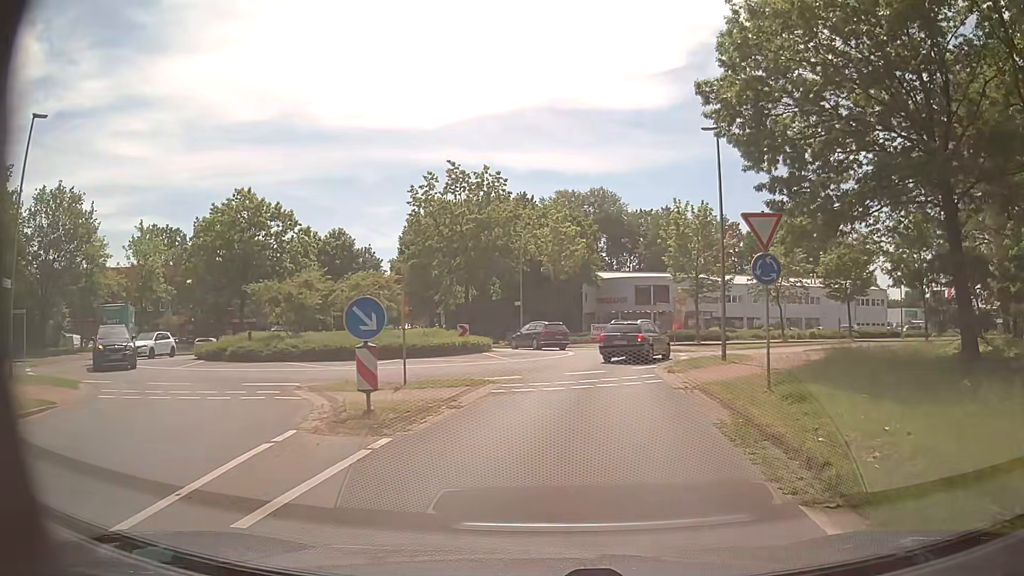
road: tertiary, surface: asphalt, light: Day
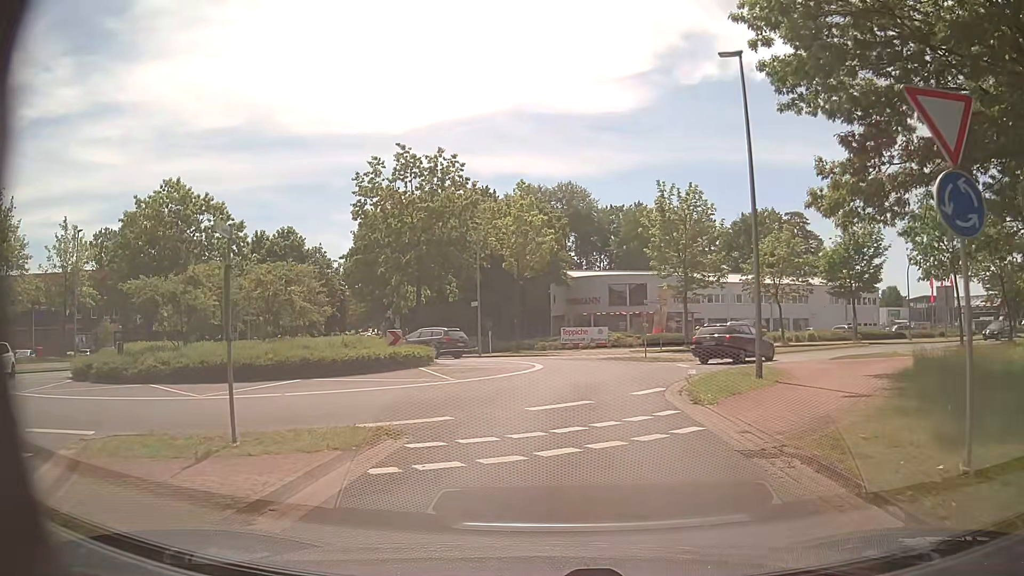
(+0.2, +7.2) m; +2°
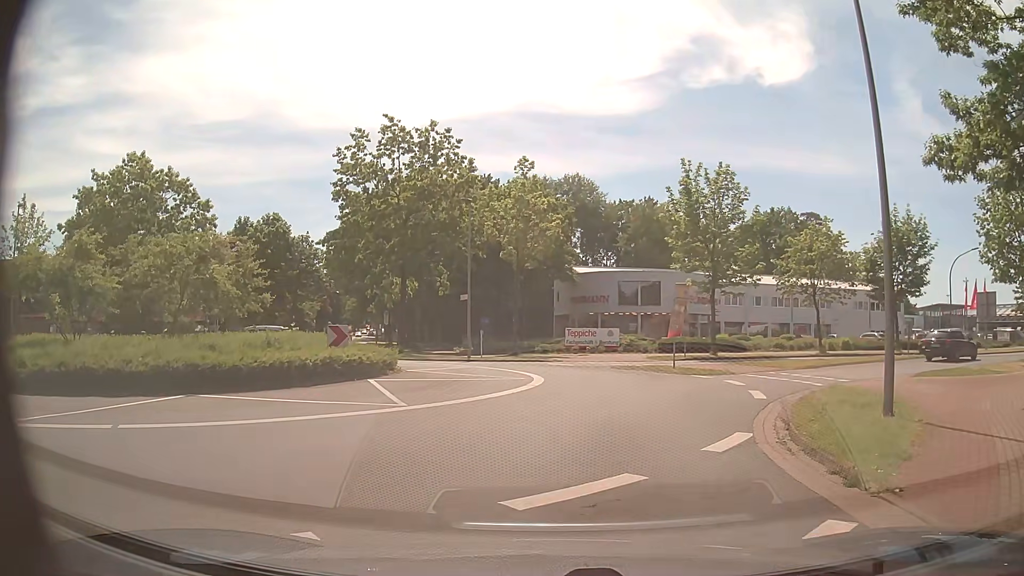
(+0.1, +6.3) m; +1°
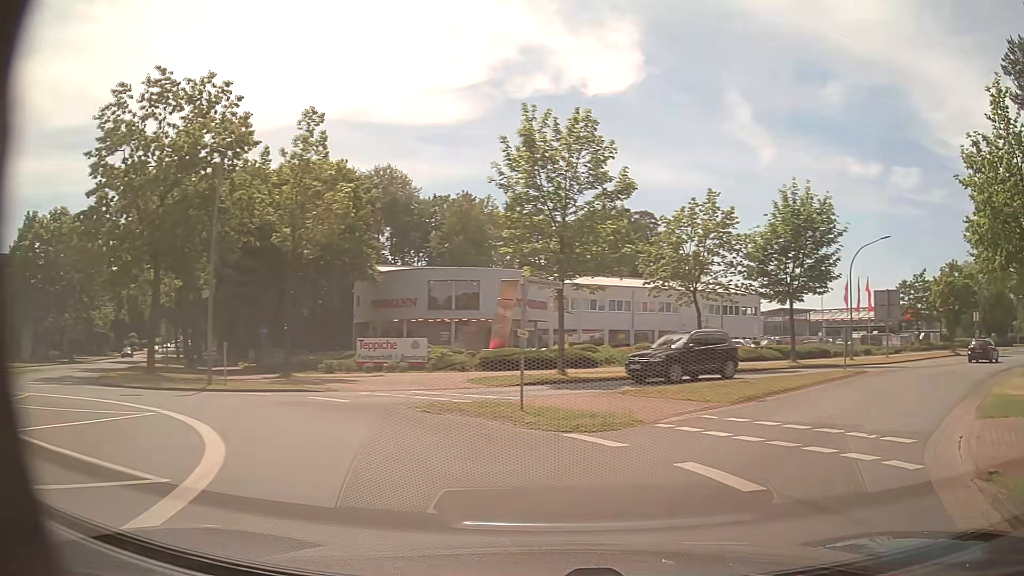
(+0.8, +11.4) m; +14°
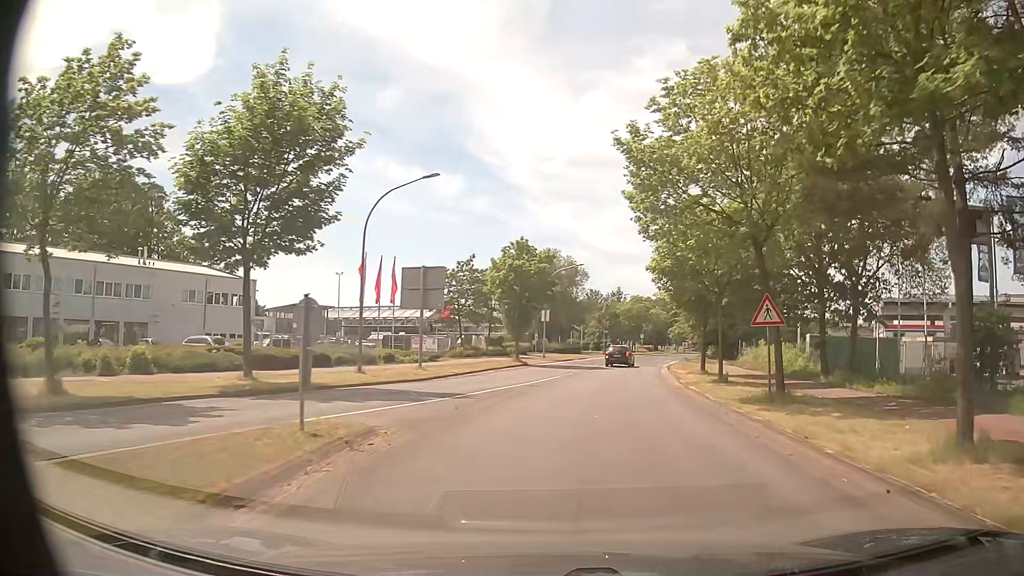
(+7.2, +15.6) m; +42°
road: unclassified
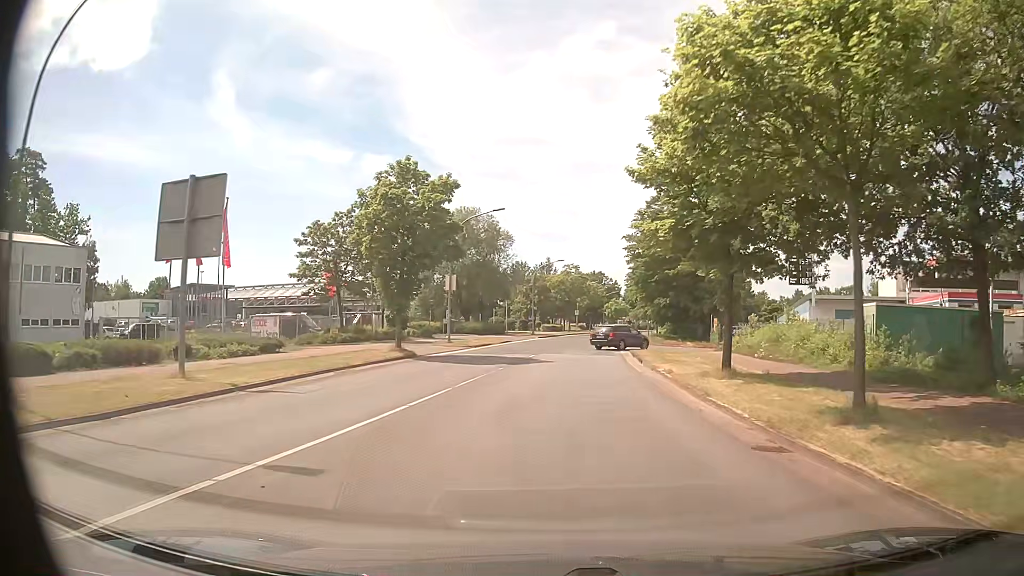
(+0.8, +16.6) m; +5°
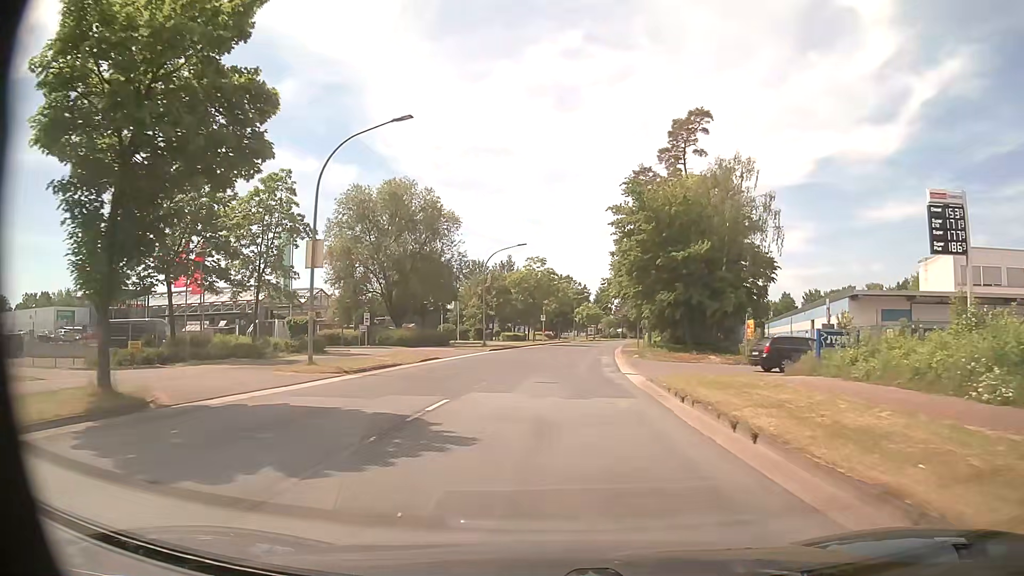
(+0.8, +18.2) m; +4°
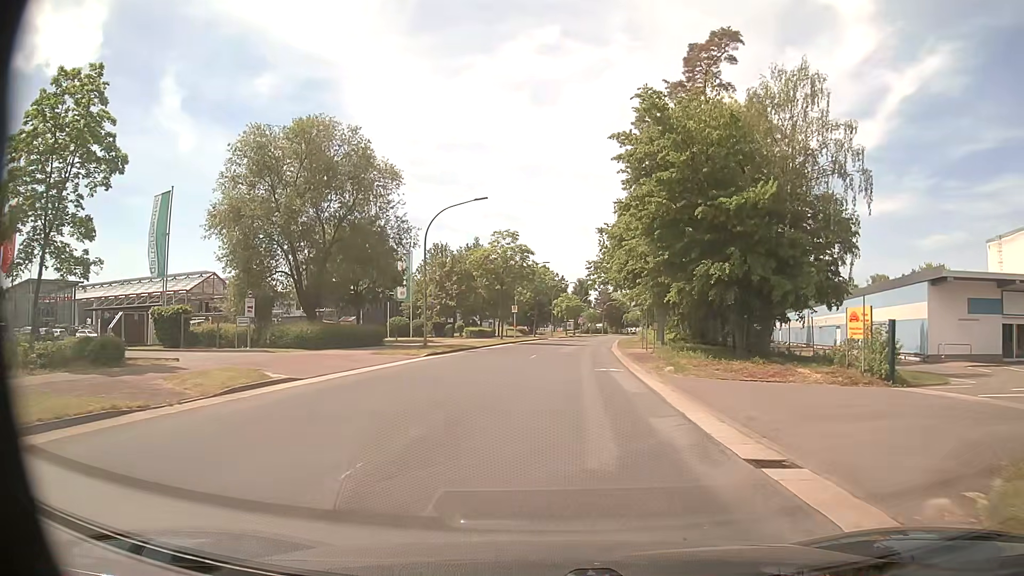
(+0.1, +15.9) m; +2°
